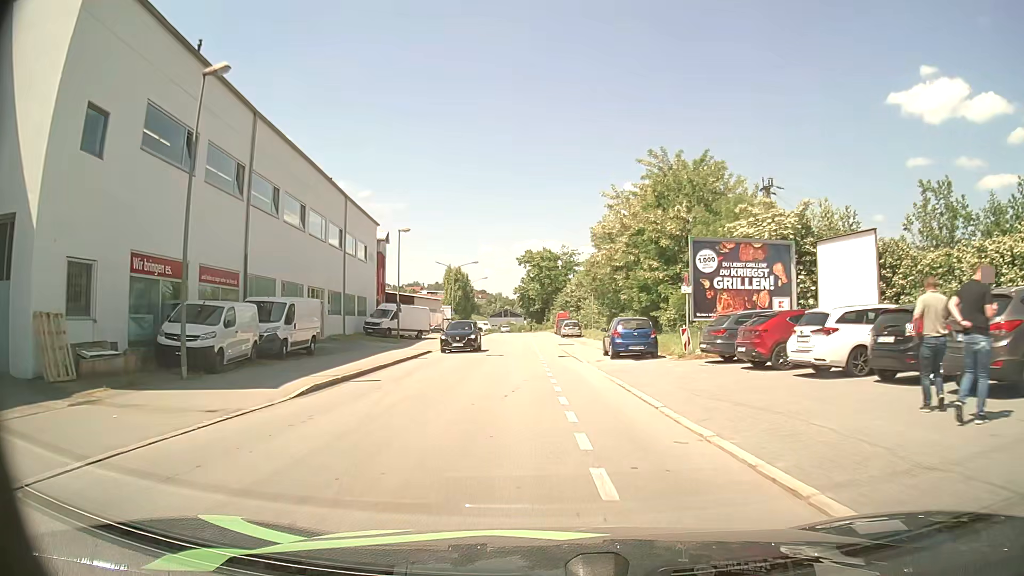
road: residential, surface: asphalt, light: Day
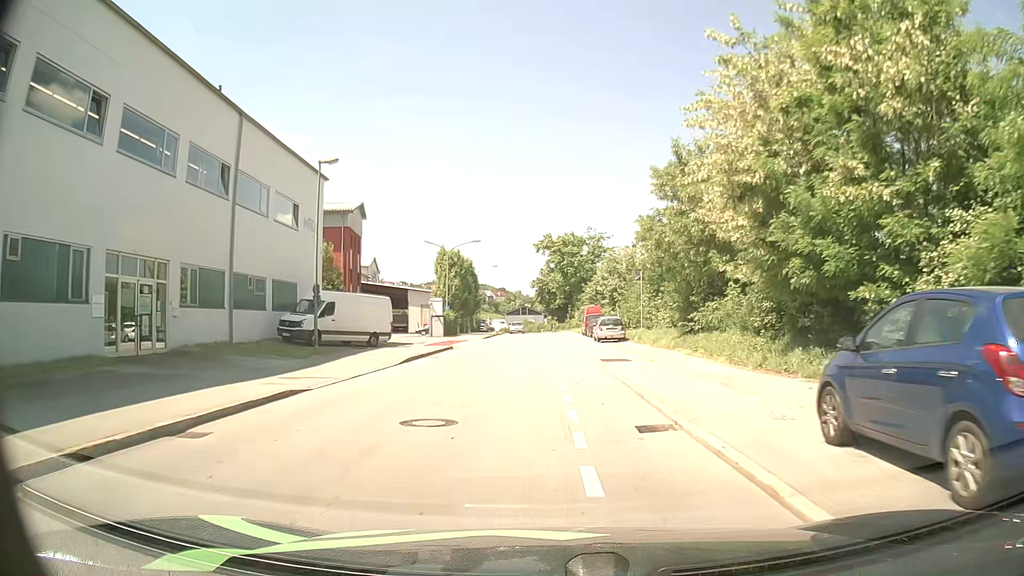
(-0.4, +20.3) m; -2°
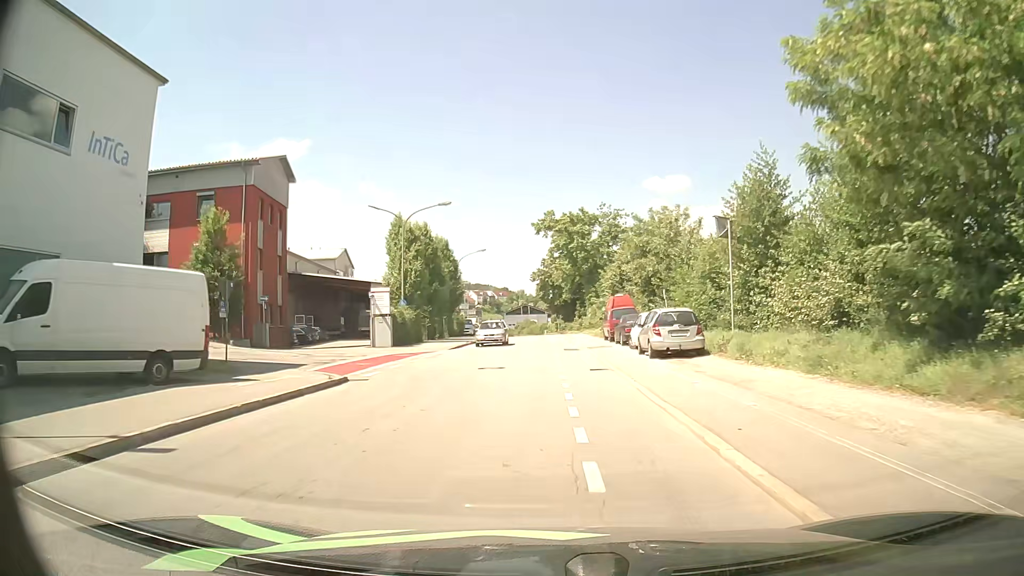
(-0.1, +20.3) m; 0°
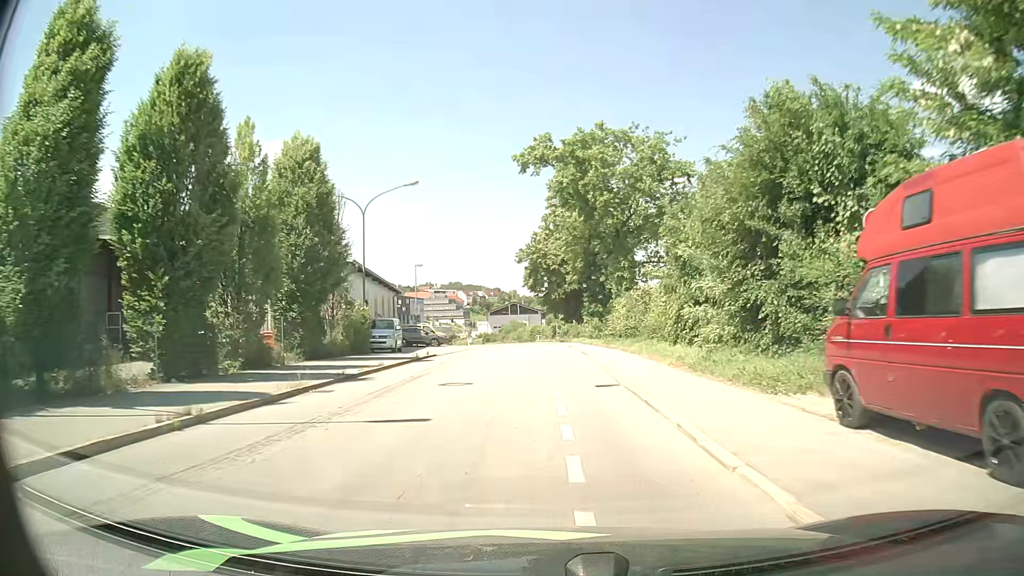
(0.0, +34.3) m; 0°
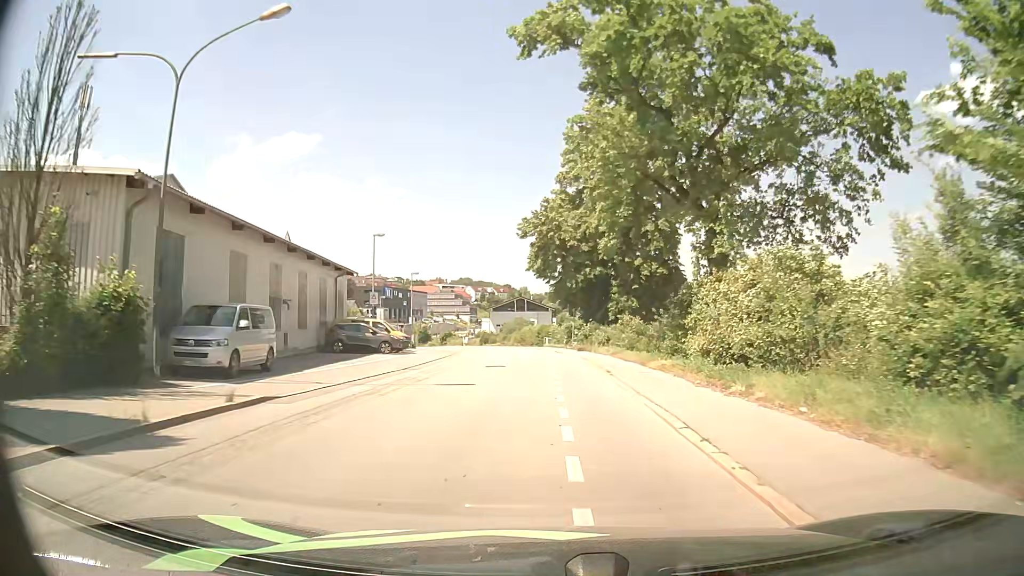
(-0.1, +20.4) m; -1°
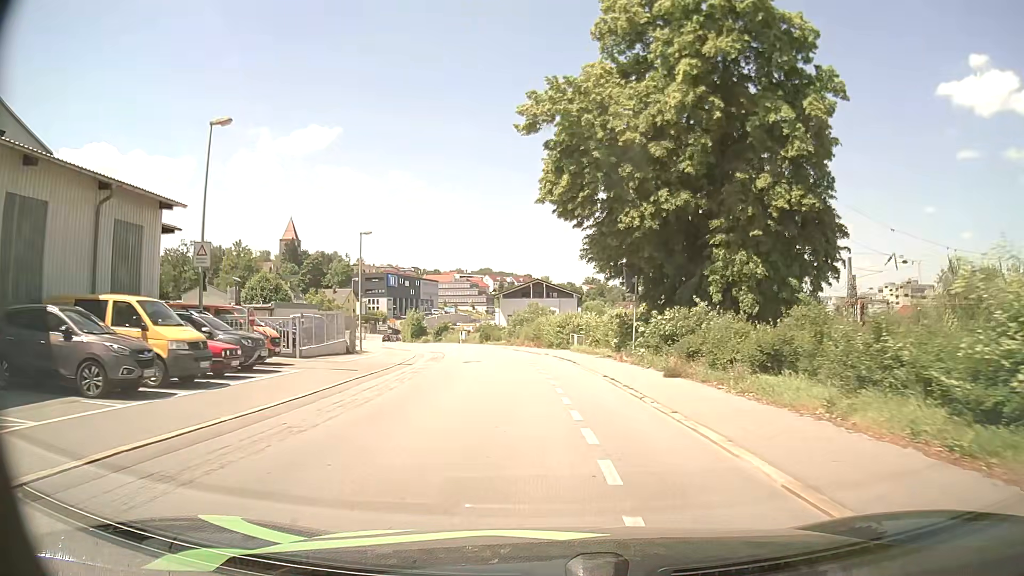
(-0.2, +26.7) m; -1°
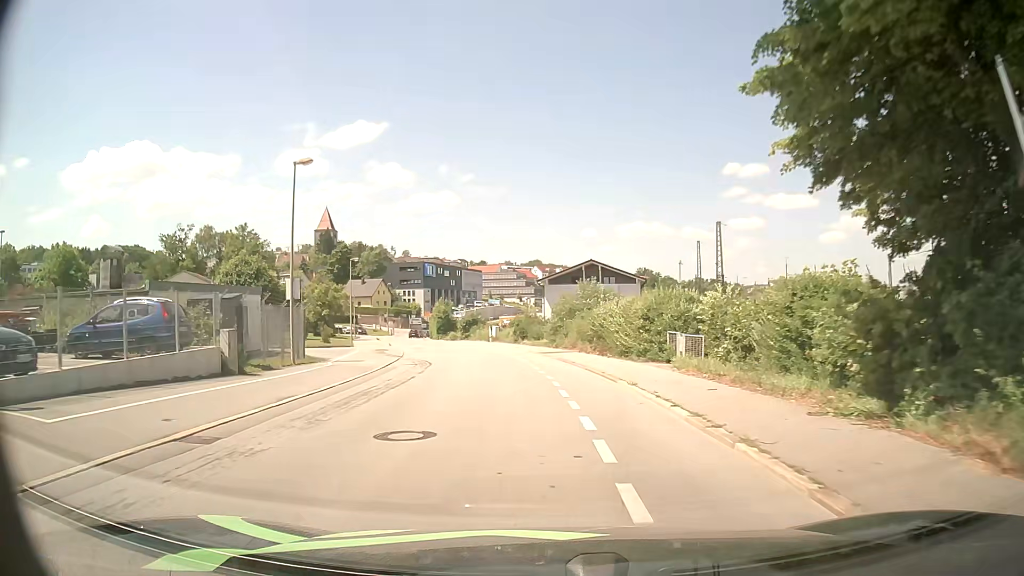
(-0.8, +19.6) m; -5°
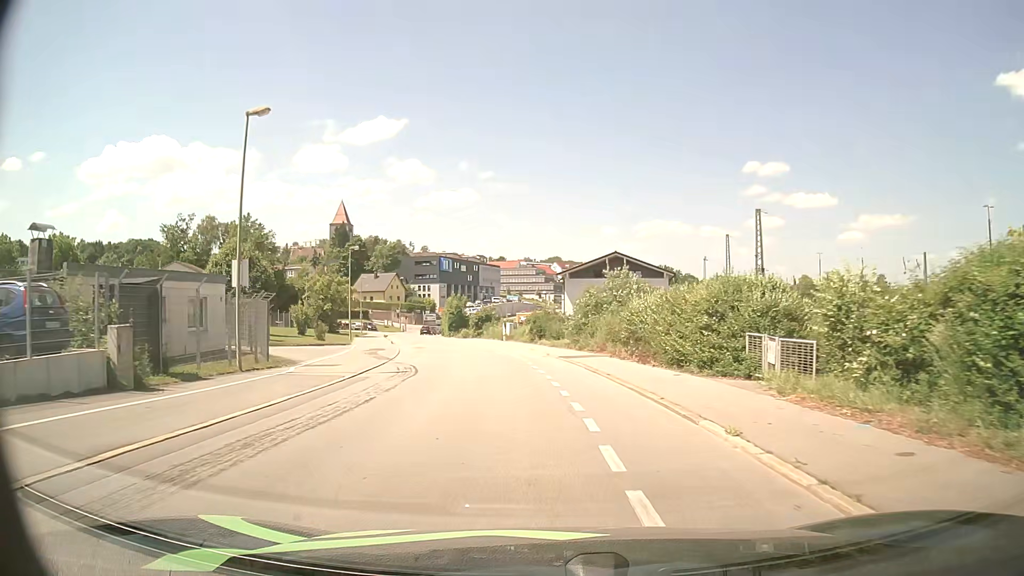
(0.0, +6.4) m; -1°
